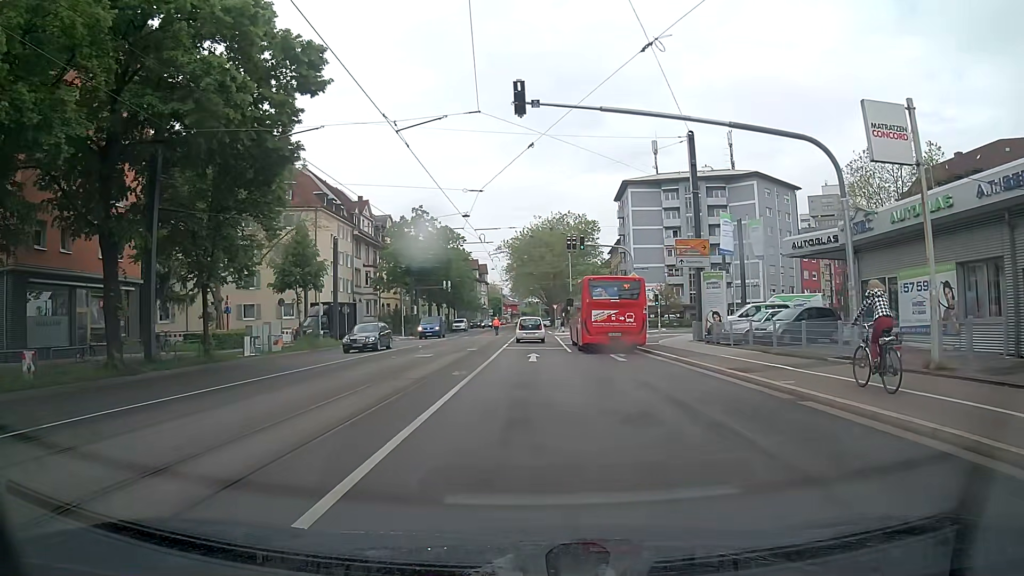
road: primary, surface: asphalt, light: Day
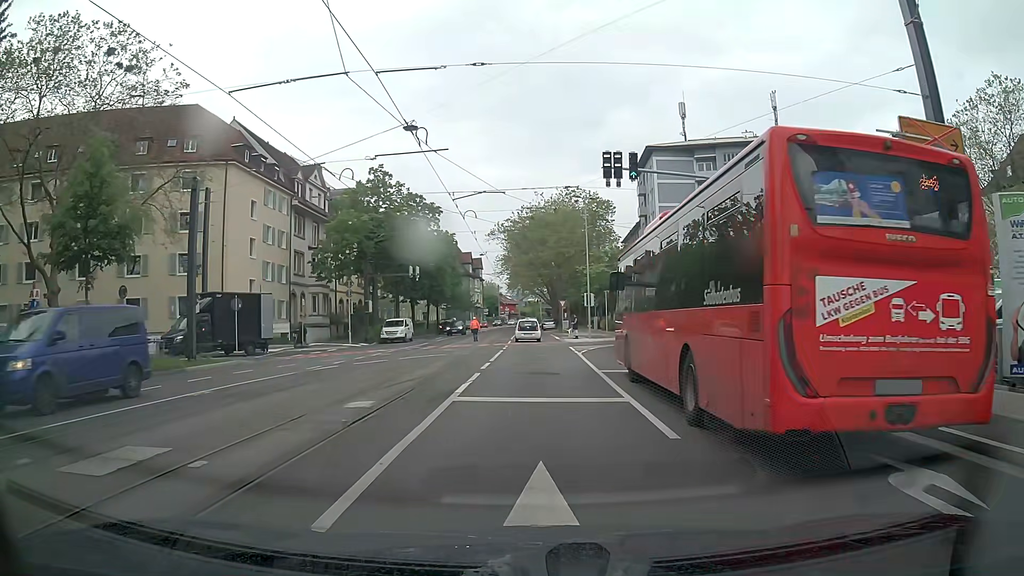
(-0.1, +20.6) m; 0°
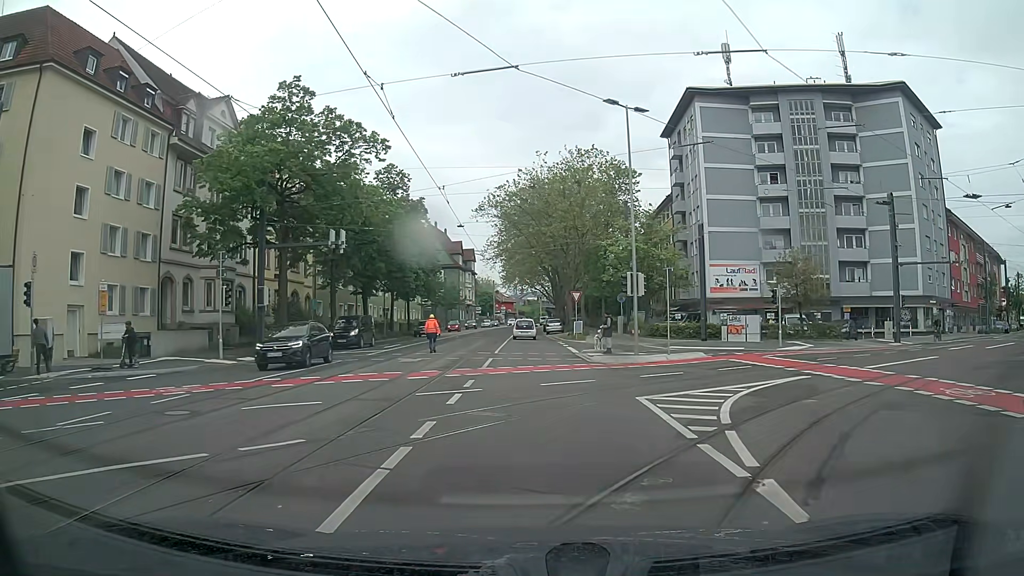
(-0.1, +21.3) m; 0°
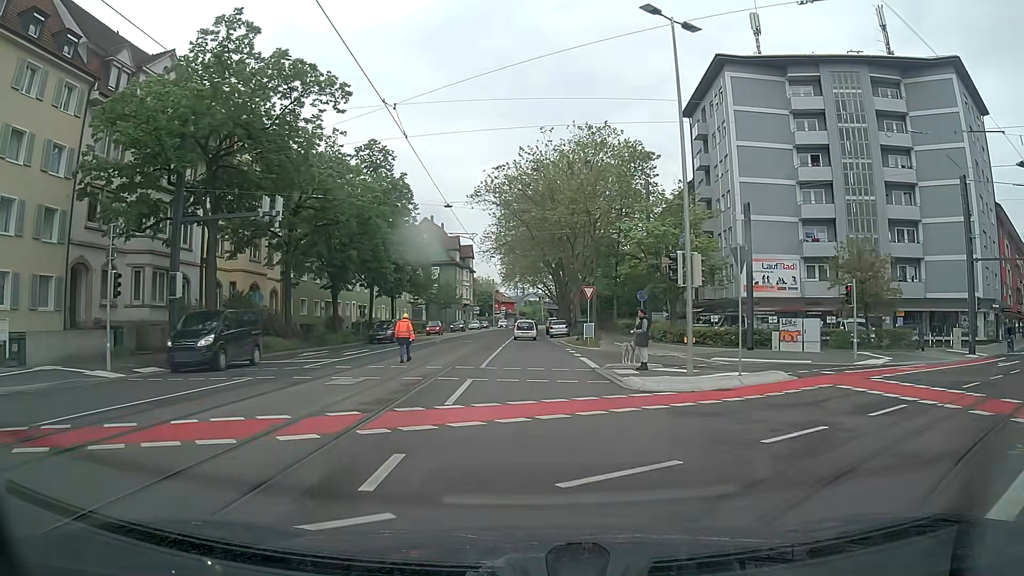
(0.0, +8.8) m; -1°
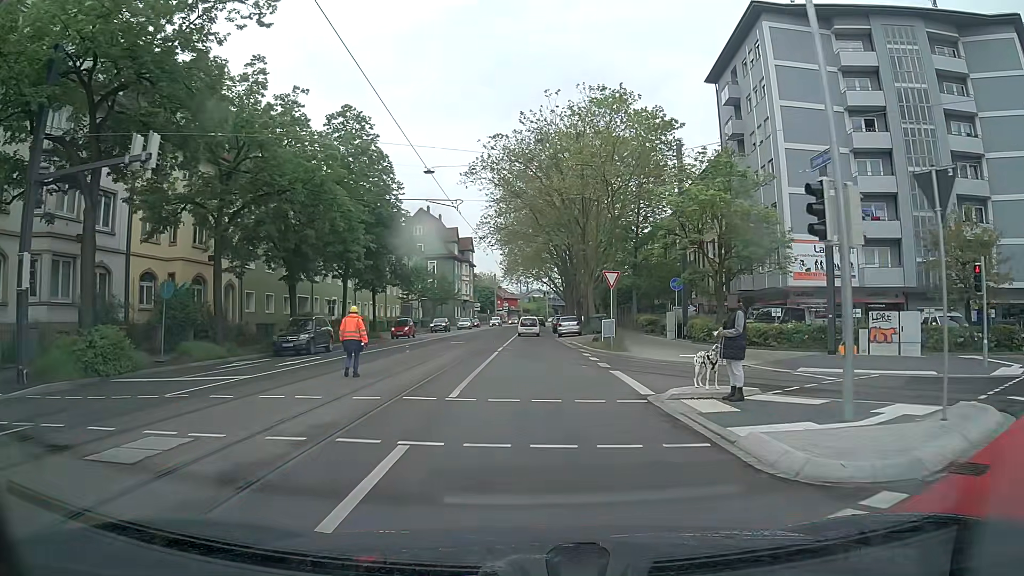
(+0.1, +8.9) m; 0°
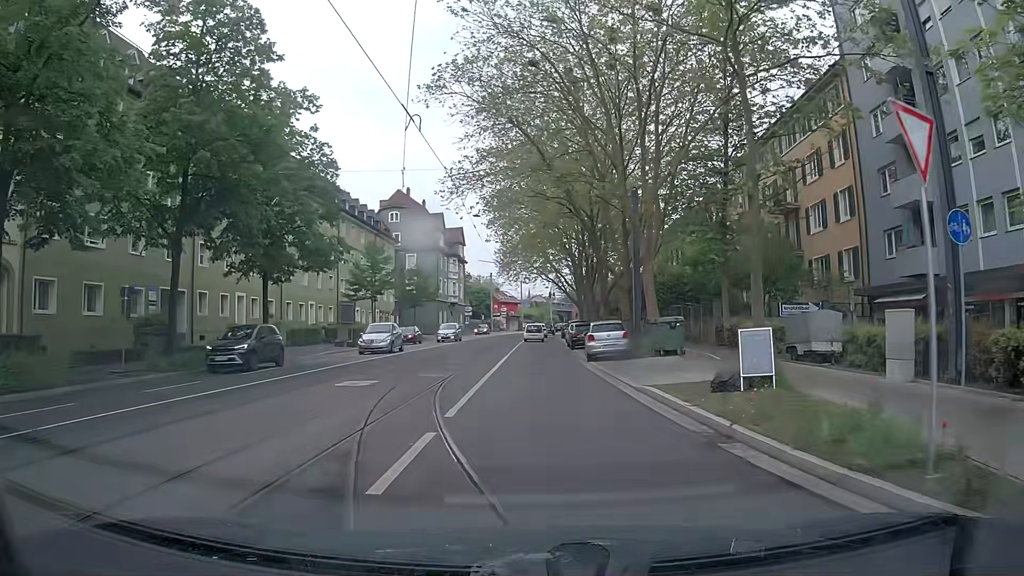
(-0.1, +22.9) m; 0°
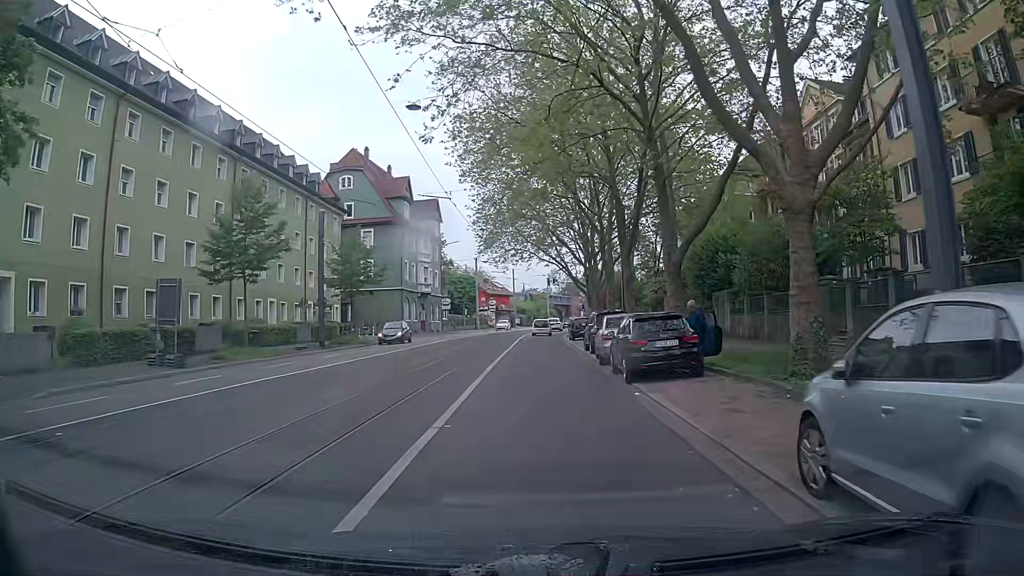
(+0.2, +22.8) m; +1°
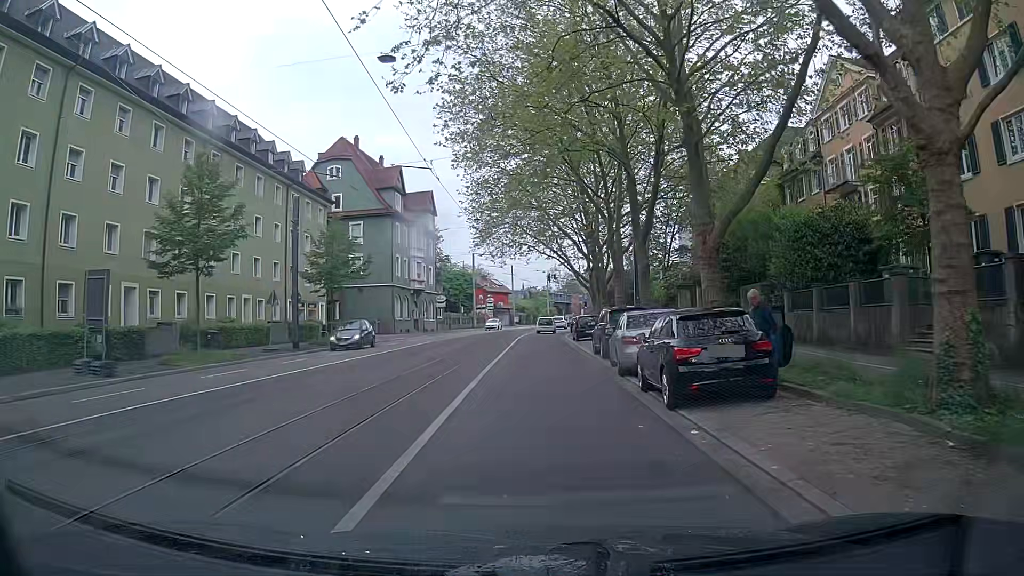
(0.0, +4.5) m; -2°
